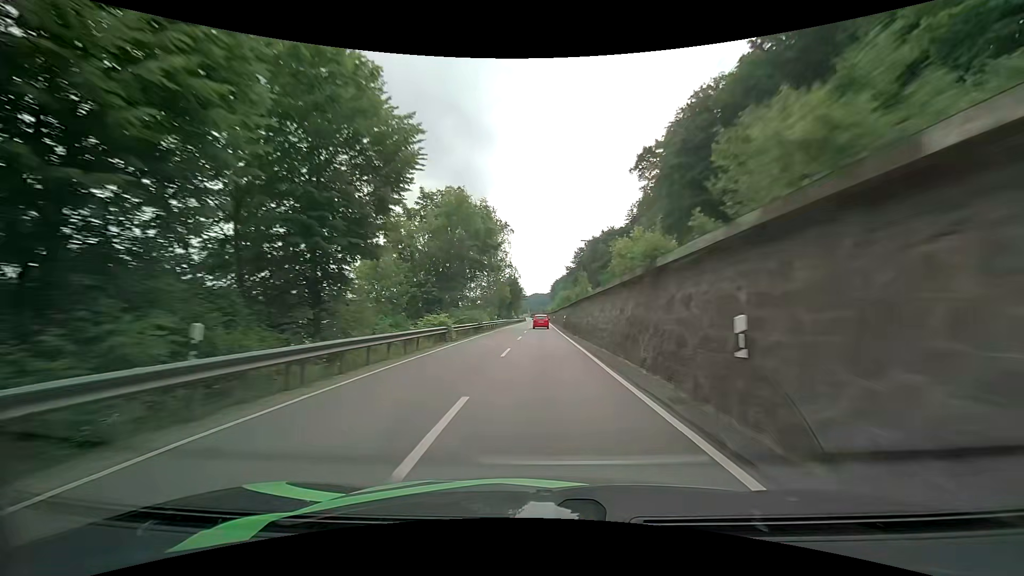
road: primary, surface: asphalt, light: Day
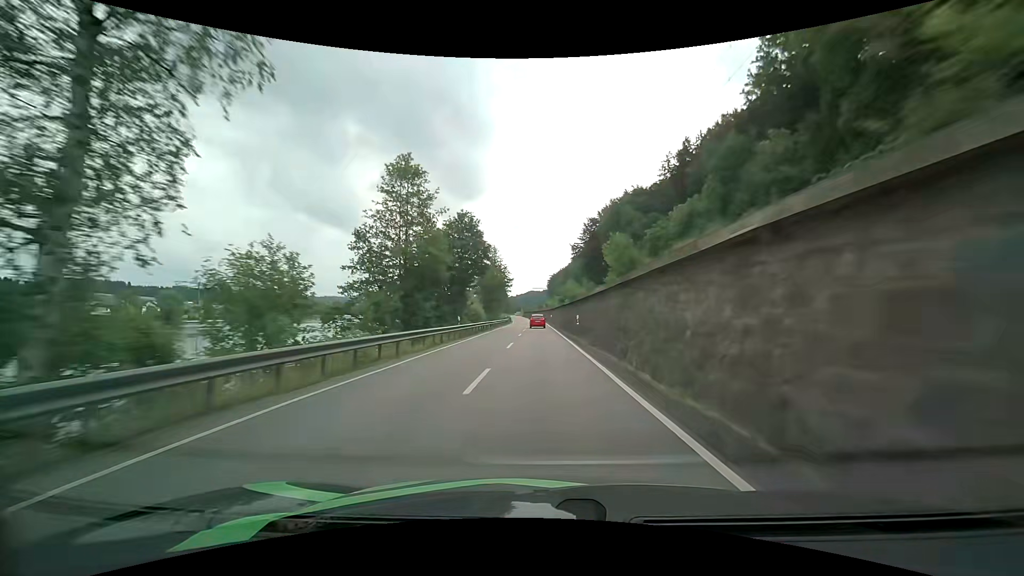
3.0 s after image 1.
(+0.4, +67.2) m; +1°
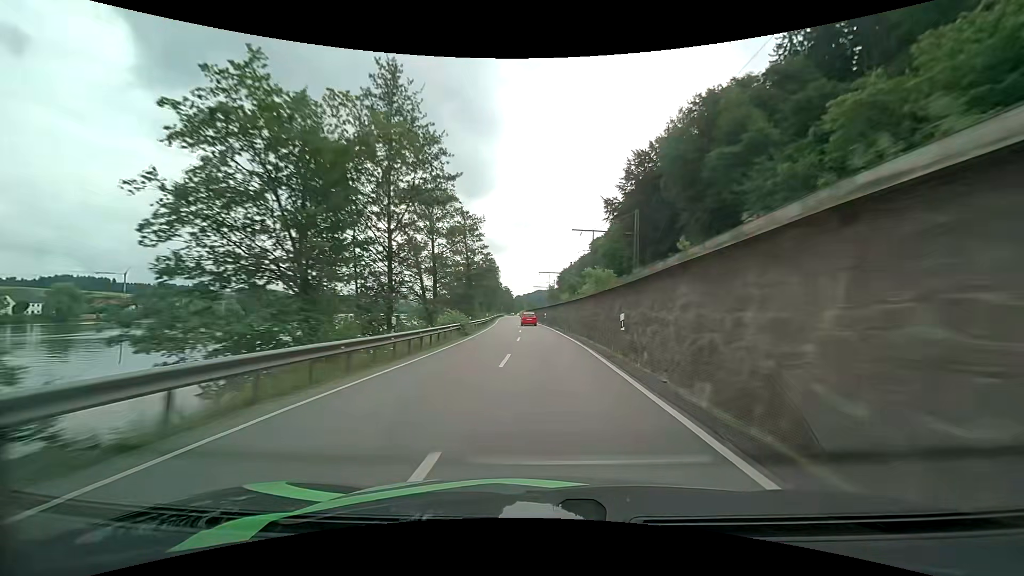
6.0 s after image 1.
(-0.4, +67.3) m; -1°
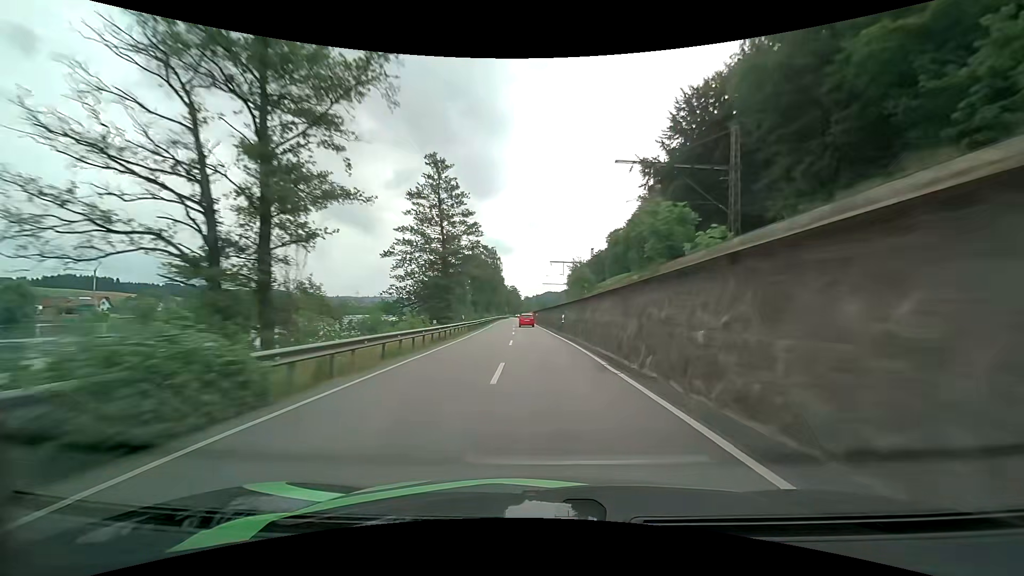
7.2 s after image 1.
(-0.1, +26.9) m; -1°
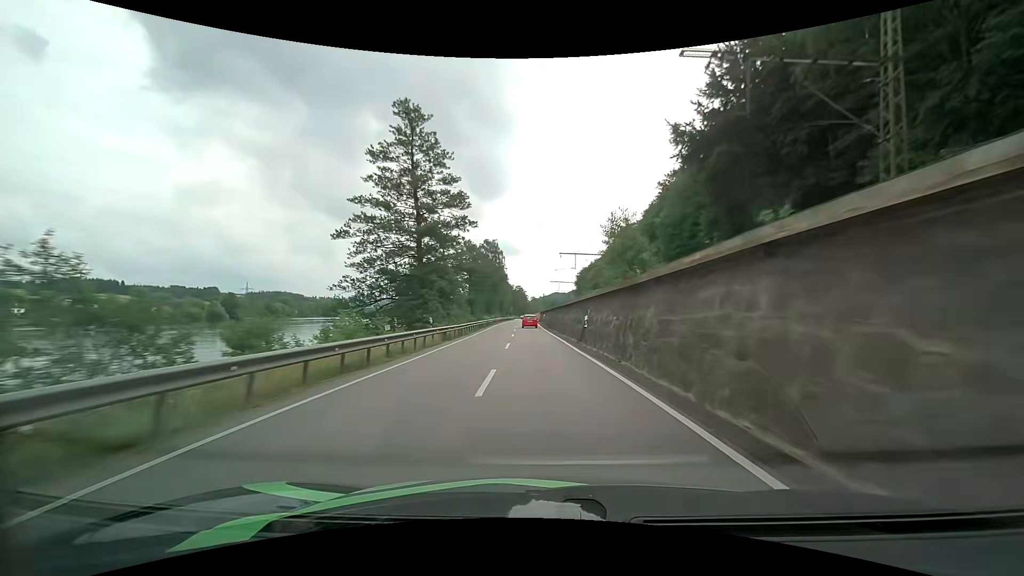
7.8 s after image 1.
(-0.1, +13.4) m; 0°
